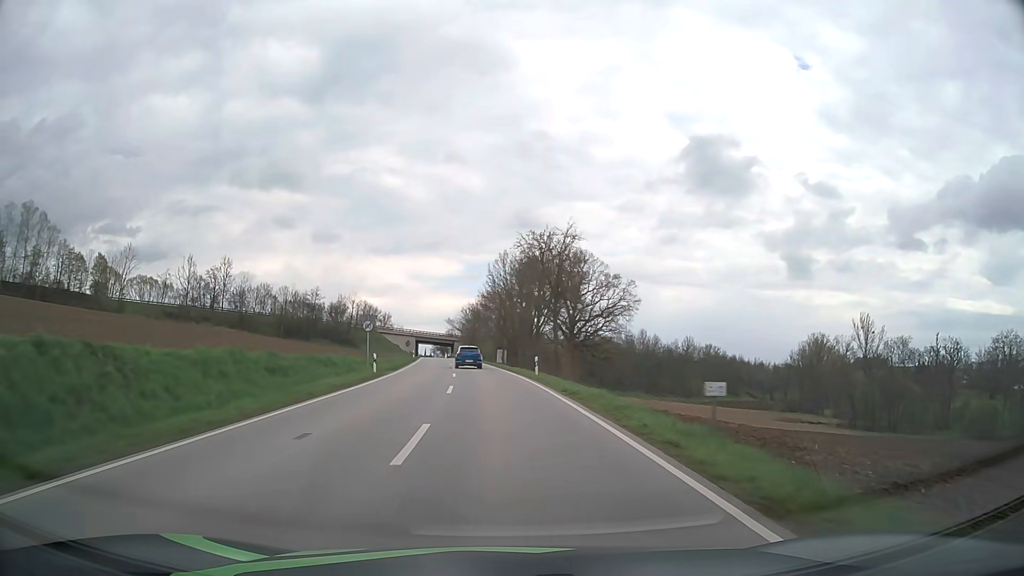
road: secondary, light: Day
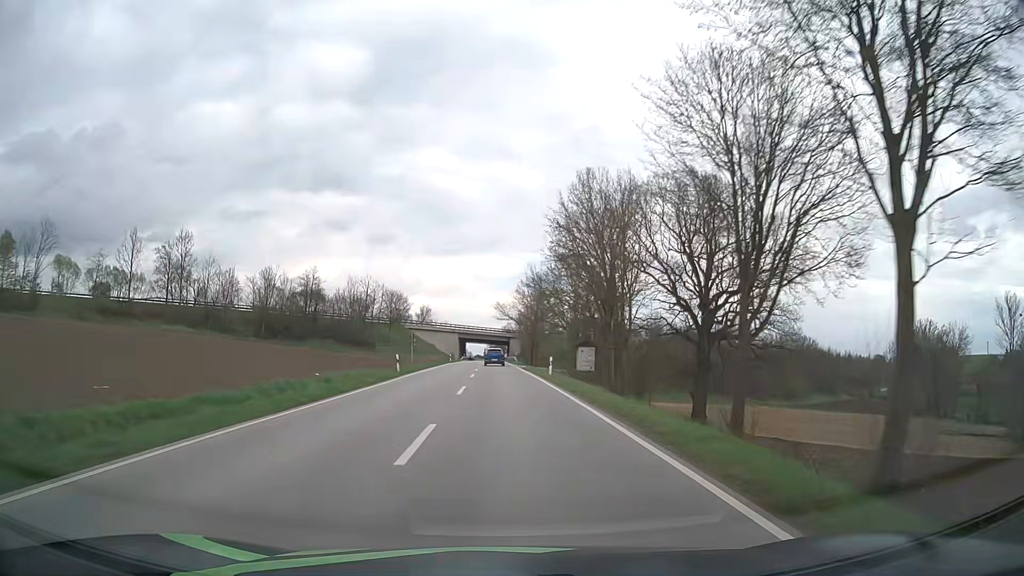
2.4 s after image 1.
(-2.5, +48.3) m; -5°
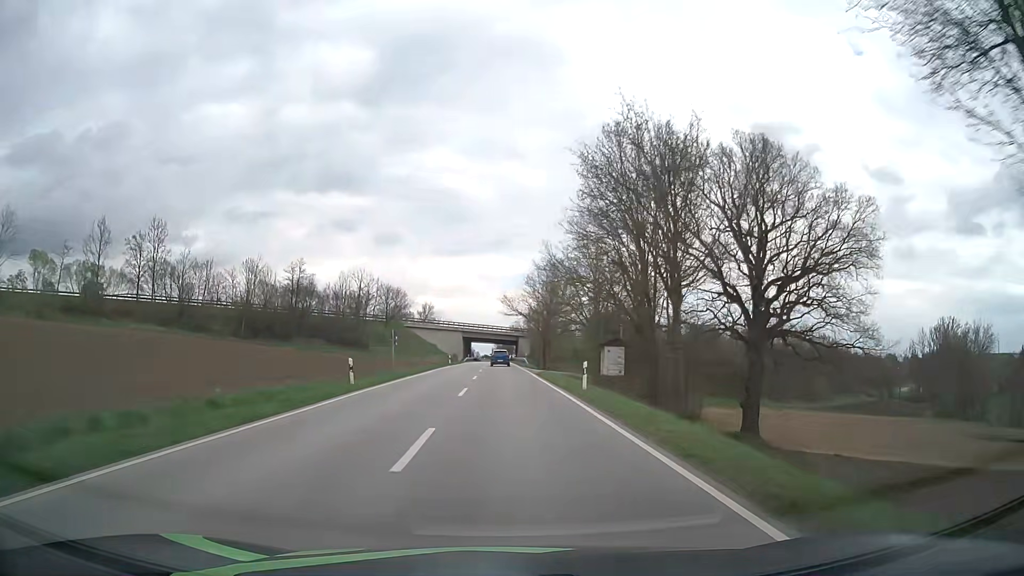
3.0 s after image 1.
(-0.1, +12.4) m; -1°
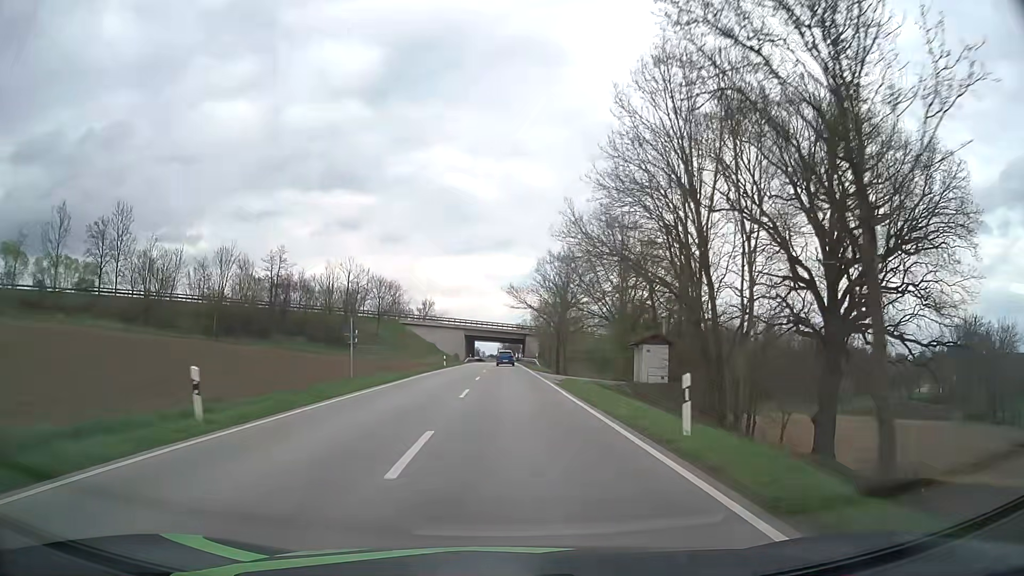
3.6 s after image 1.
(-0.1, +12.6) m; -1°
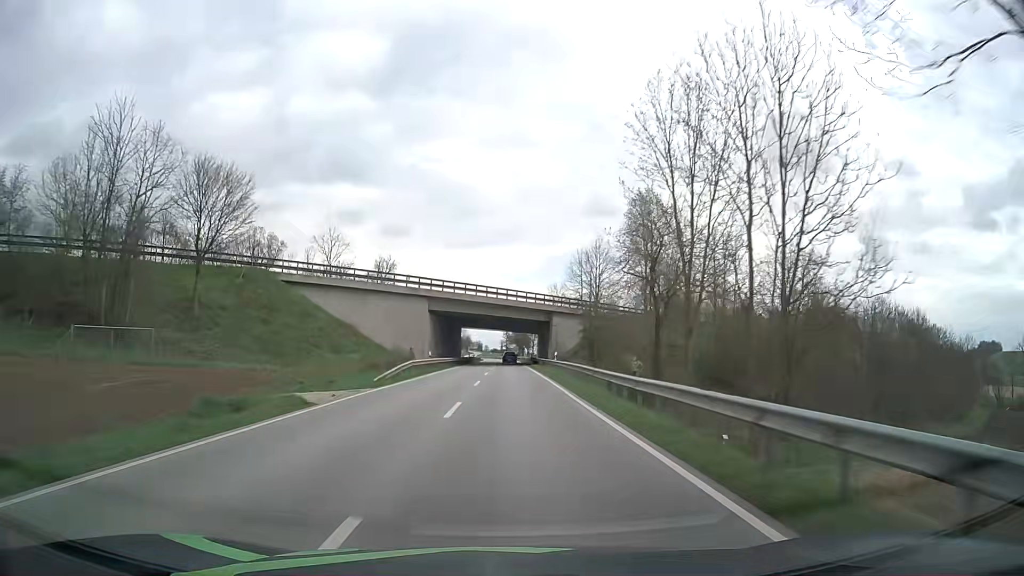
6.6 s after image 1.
(-0.3, +66.2) m; 0°
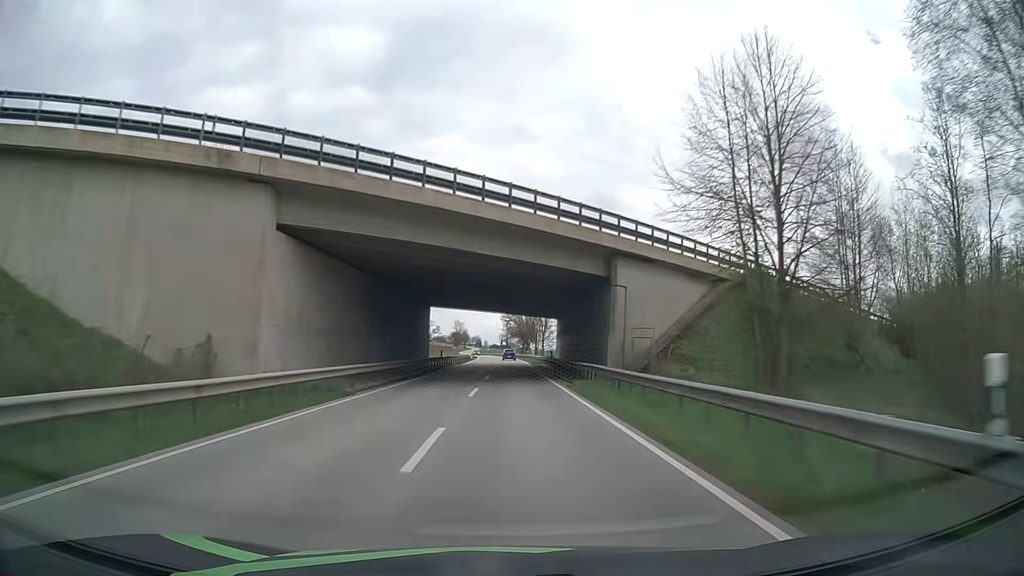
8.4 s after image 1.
(+0.1, +42.3) m; 0°
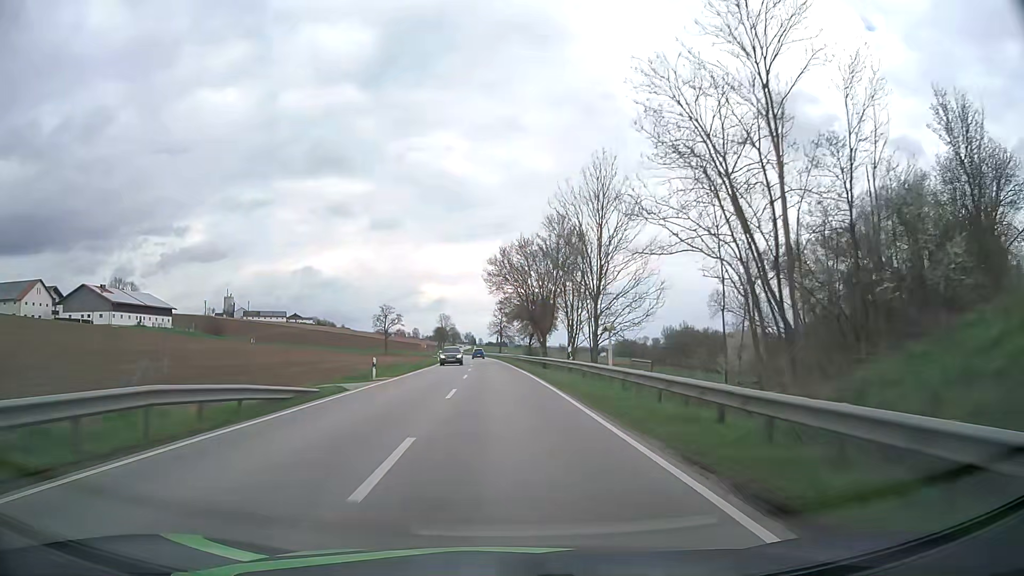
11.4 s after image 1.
(+1.3, +73.9) m; +2°
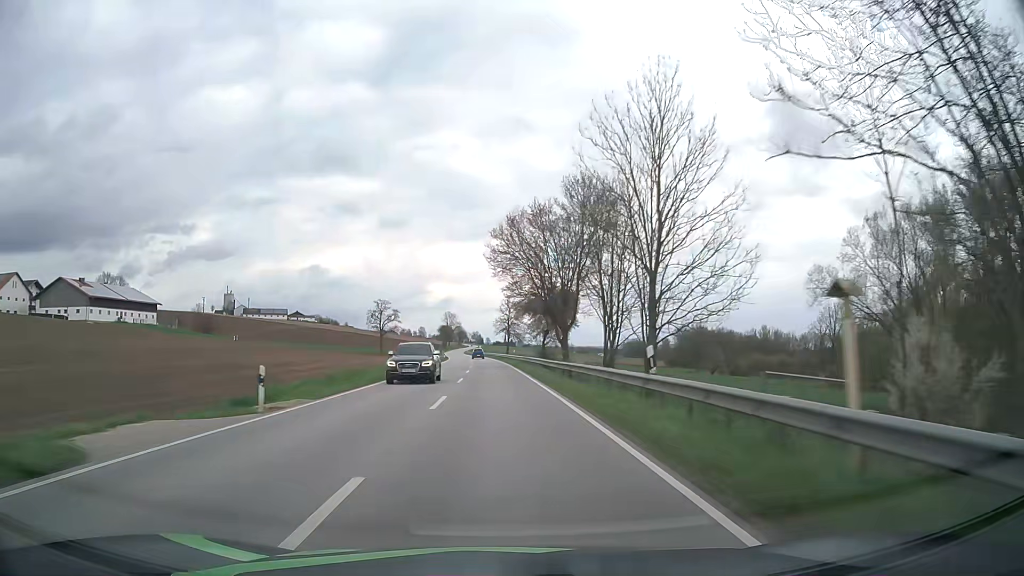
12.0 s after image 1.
(-0.3, +15.0) m; -2°
(0, +10) (0, +20) (-1, +30) (-1, +40) (-1, +50) (-2, +60) (-3, +70) (-3, +80) (-4, +90) (-4, +100) m
